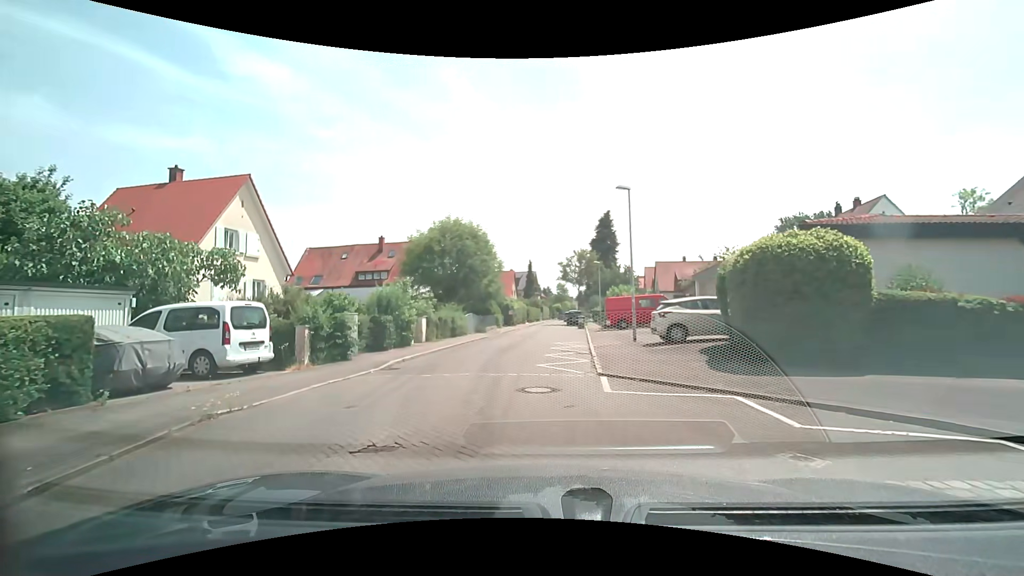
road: residential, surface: asphalt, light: Day
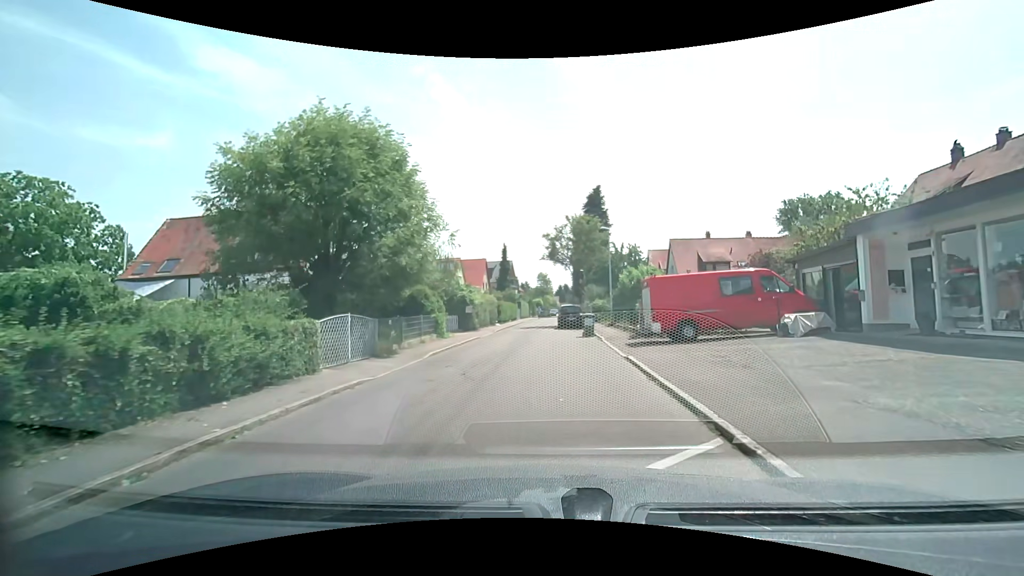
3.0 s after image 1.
(-0.2, +18.2) m; +2°
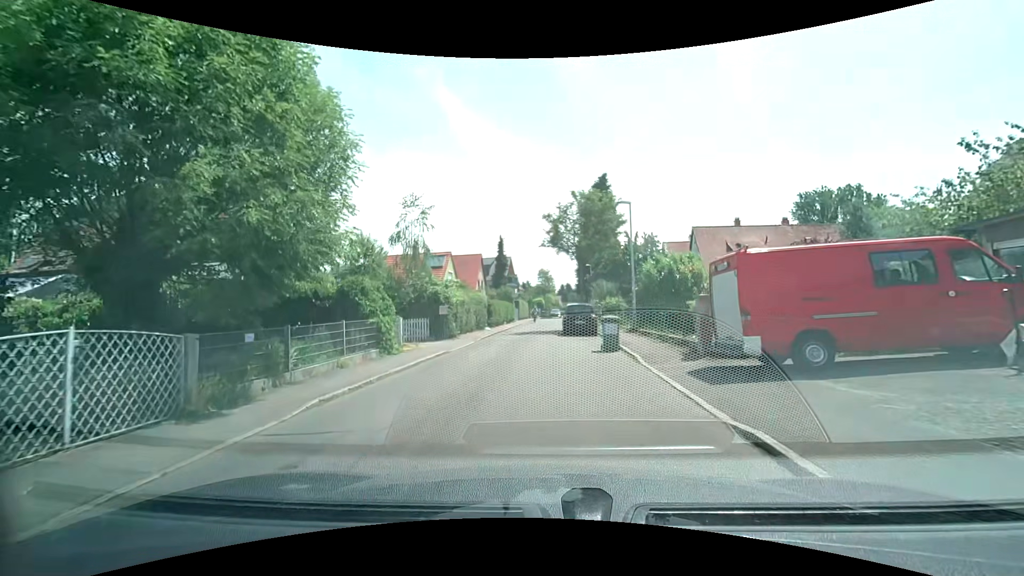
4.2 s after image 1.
(+0.1, +7.7) m; -1°
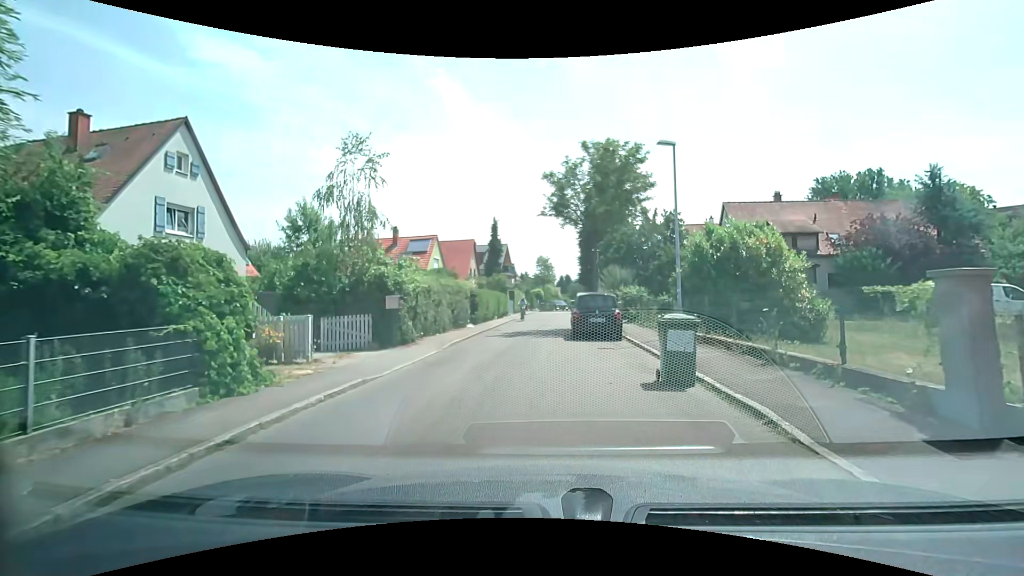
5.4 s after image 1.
(0.0, +7.3) m; +1°
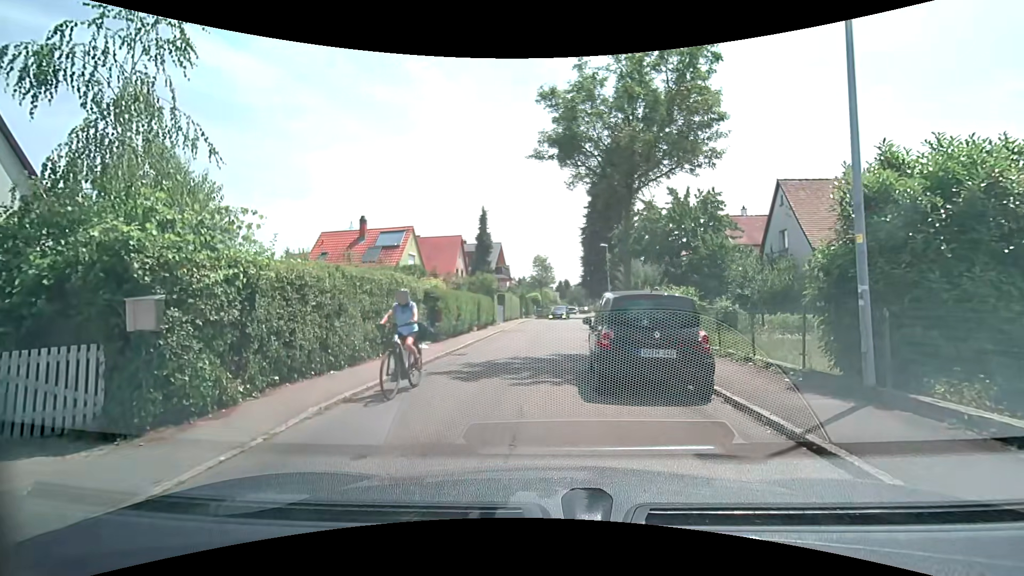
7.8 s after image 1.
(0.0, +8.8) m; 0°
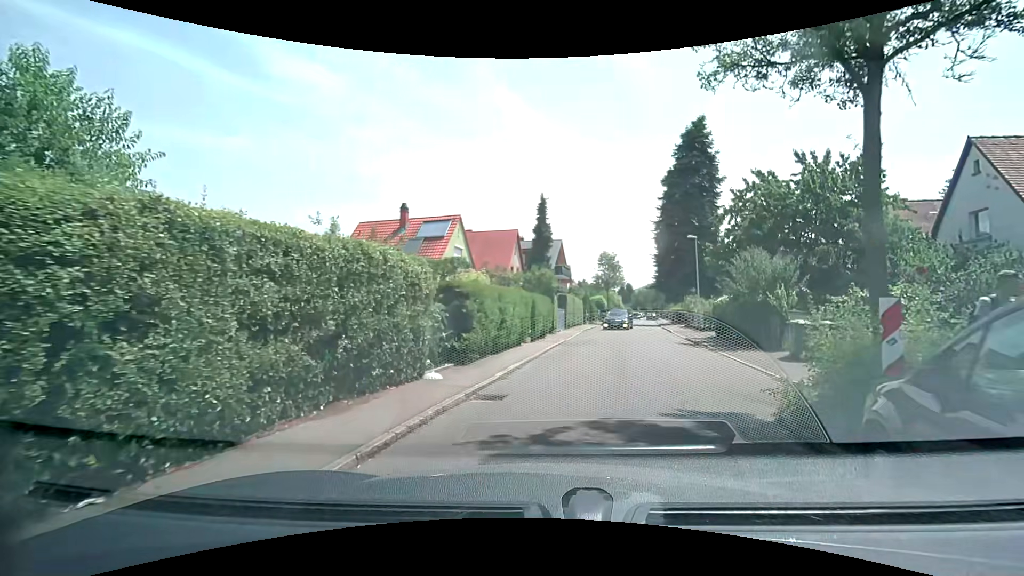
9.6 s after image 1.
(-0.5, +6.9) m; -8°
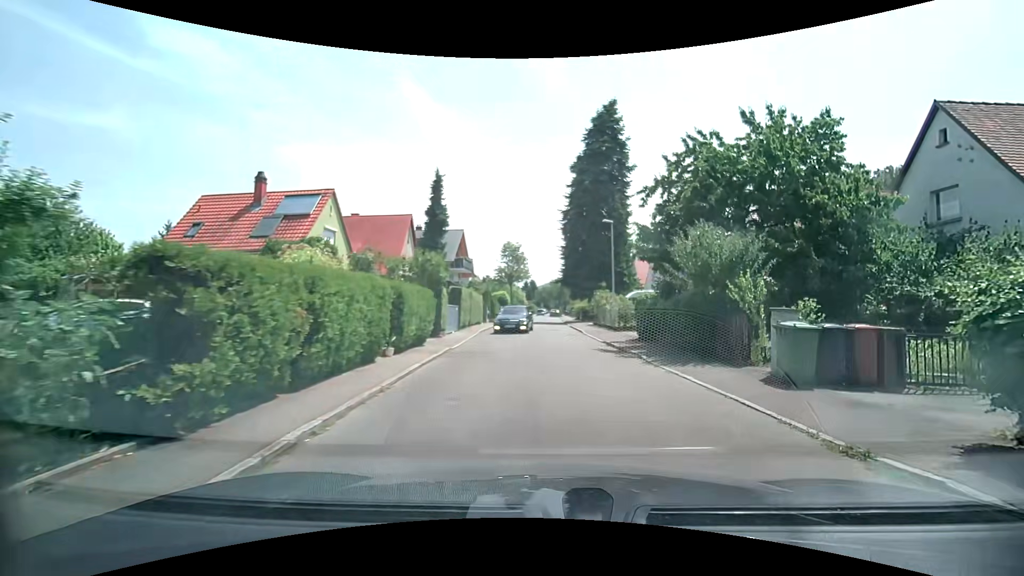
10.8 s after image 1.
(+0.4, +6.1) m; +8°
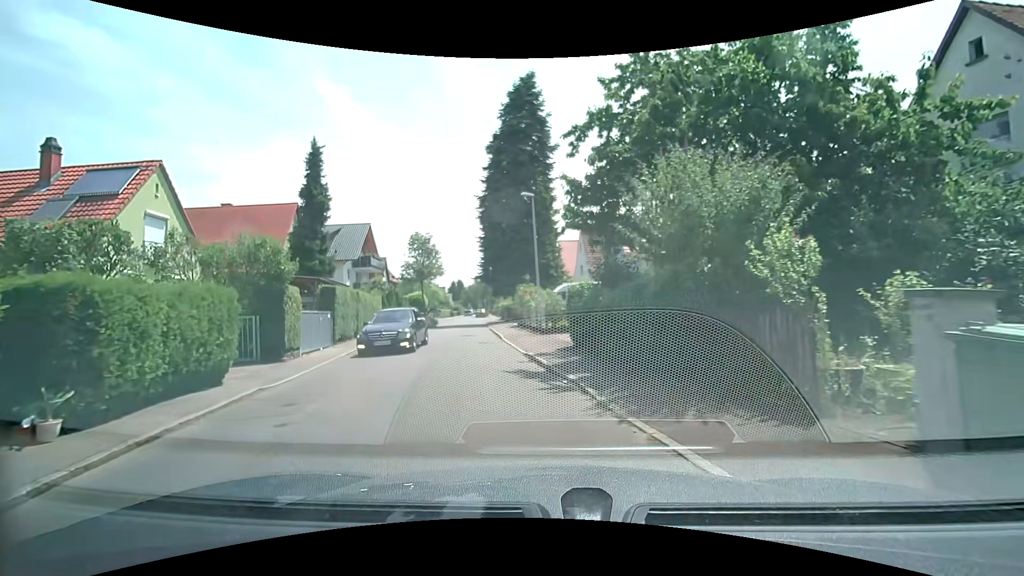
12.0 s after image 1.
(+0.8, +6.4) m; +12°
(-1, +10) (-3, +20) (-5, +30) (-6, +39) (-8, +49) (-9, +59) (-11, +69) (-13, +79) (-15, +89) (-17, +99) m
